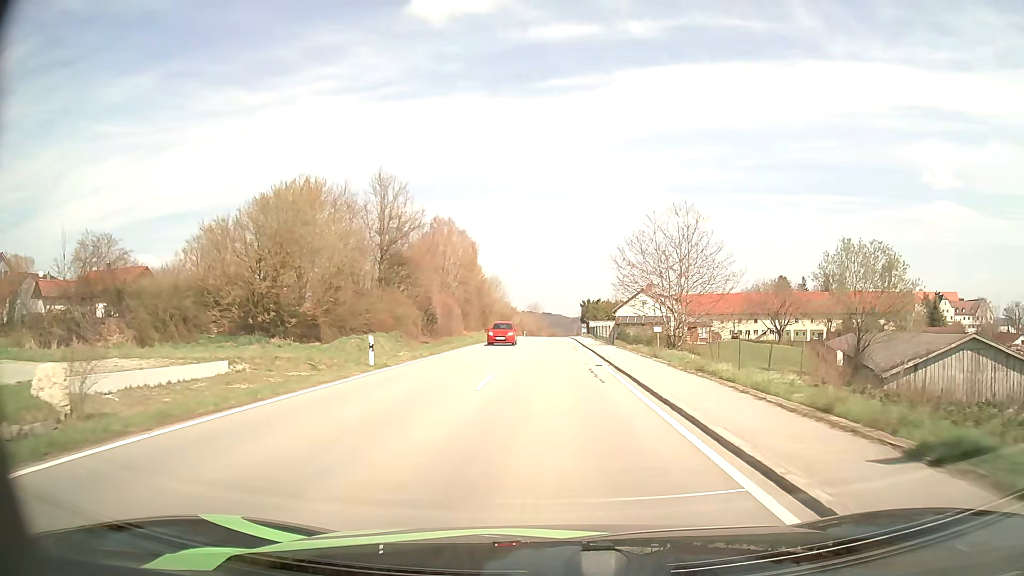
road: tertiary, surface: asphalt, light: Day
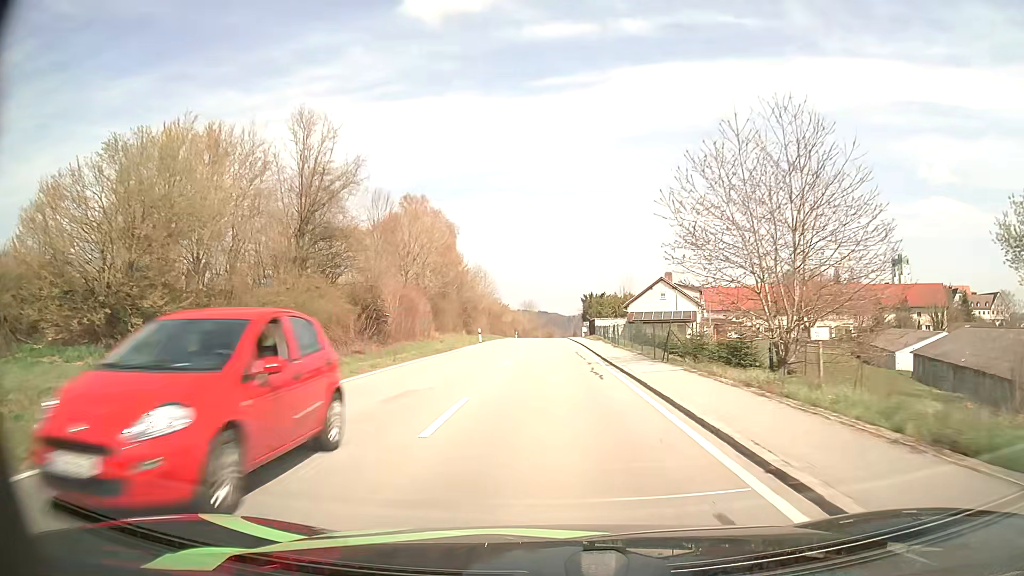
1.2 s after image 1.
(+0.1, +18.3) m; 0°
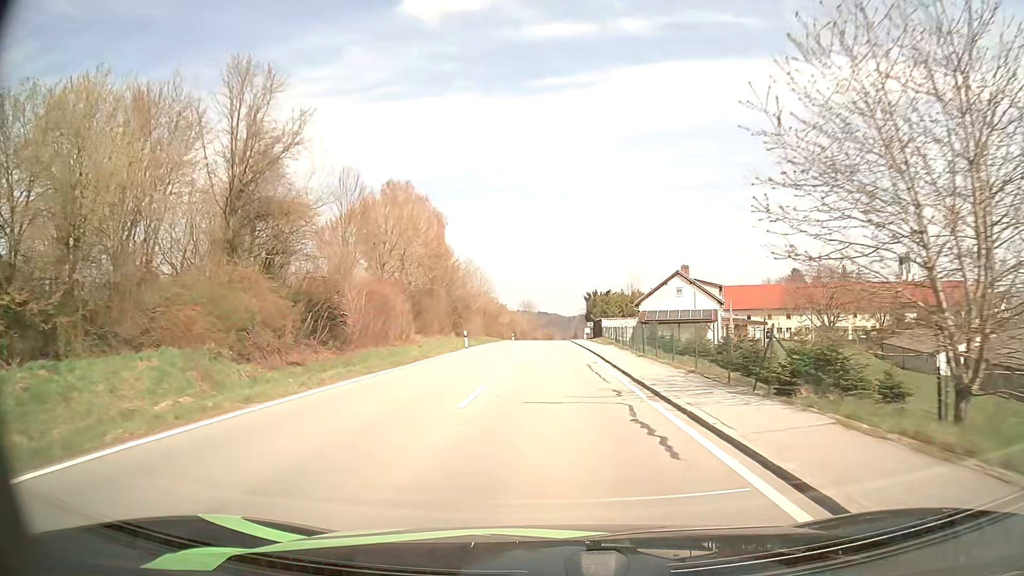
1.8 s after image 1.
(0.0, +9.3) m; 0°
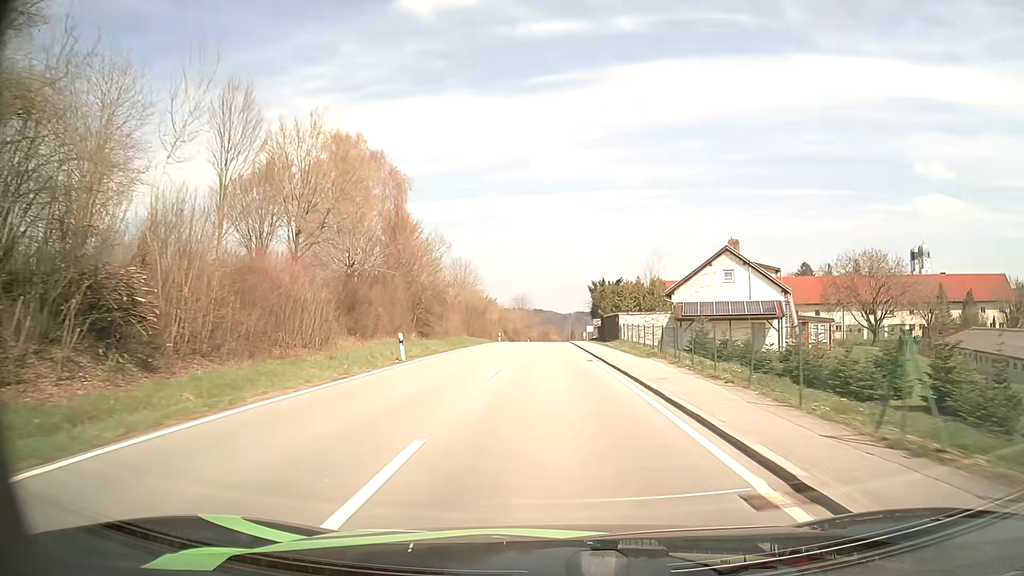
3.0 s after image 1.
(+0.1, +18.9) m; 0°
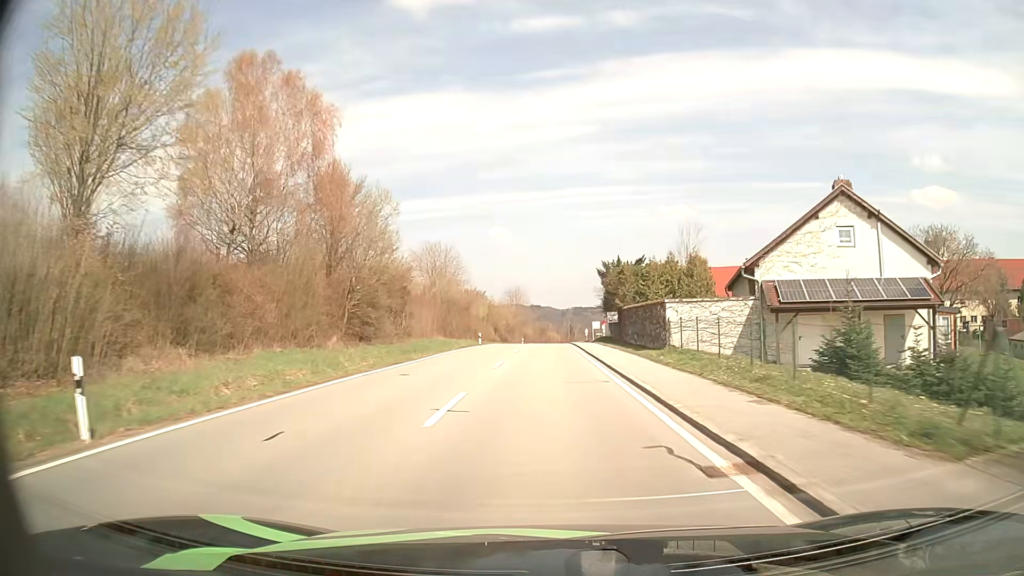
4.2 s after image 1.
(+0.2, +19.1) m; +1°
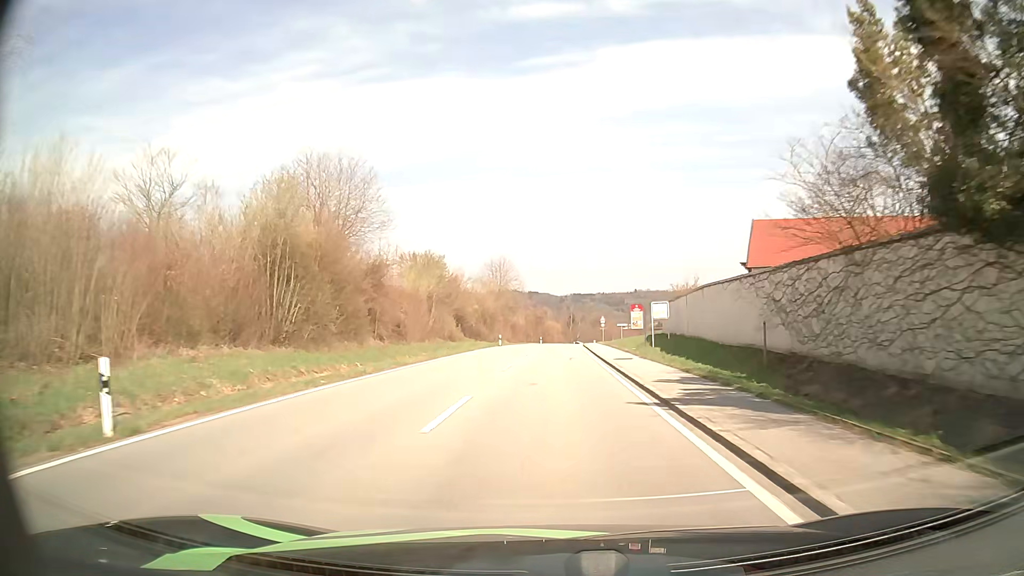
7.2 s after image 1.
(-0.1, +49.1) m; 0°
(0, +10) (0, +20) (0, +30) (0, +40) (0, +50) (+1, +60) (+1, +70) (+2, +80) (+2, +90) (+3, +100) m
